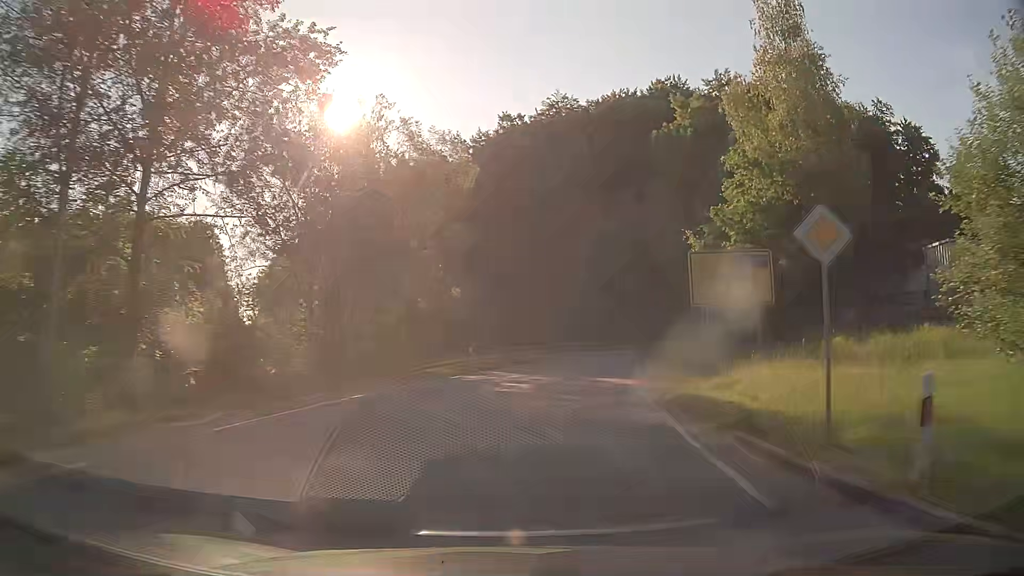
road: tertiary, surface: asphalt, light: Day
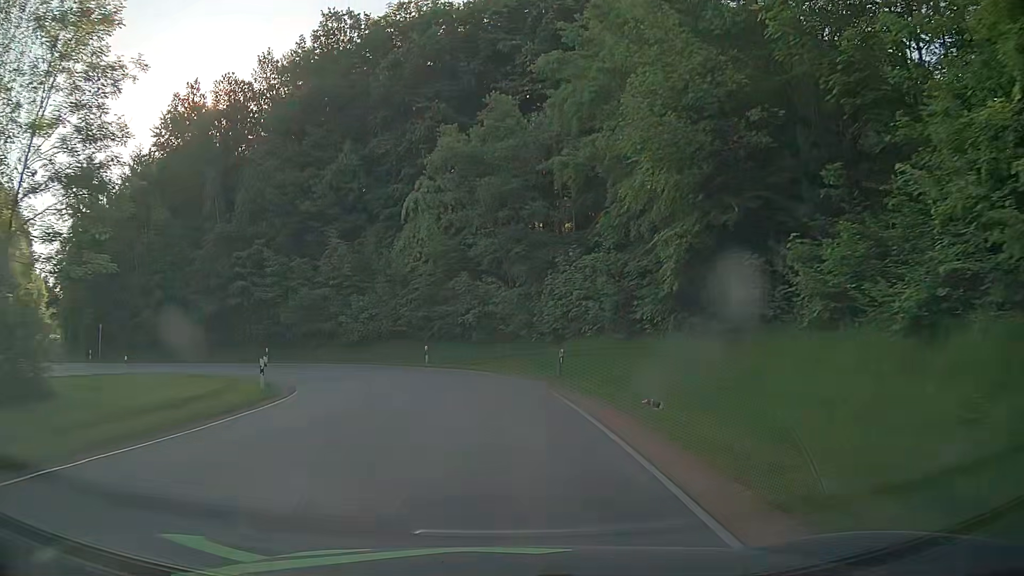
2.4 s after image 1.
(+3.8, +29.6) m; +13°
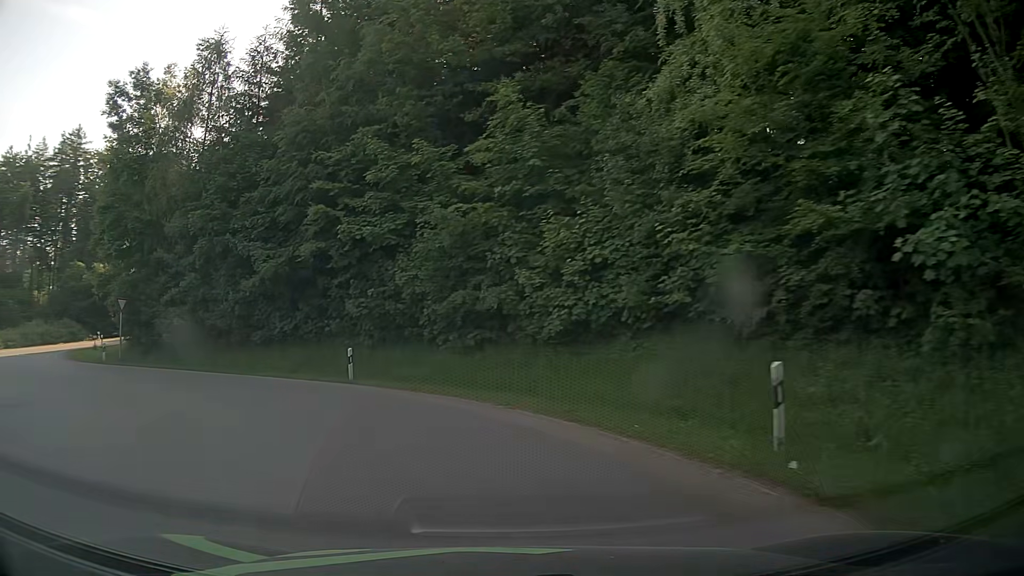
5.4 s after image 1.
(-3.4, +28.8) m; -24°
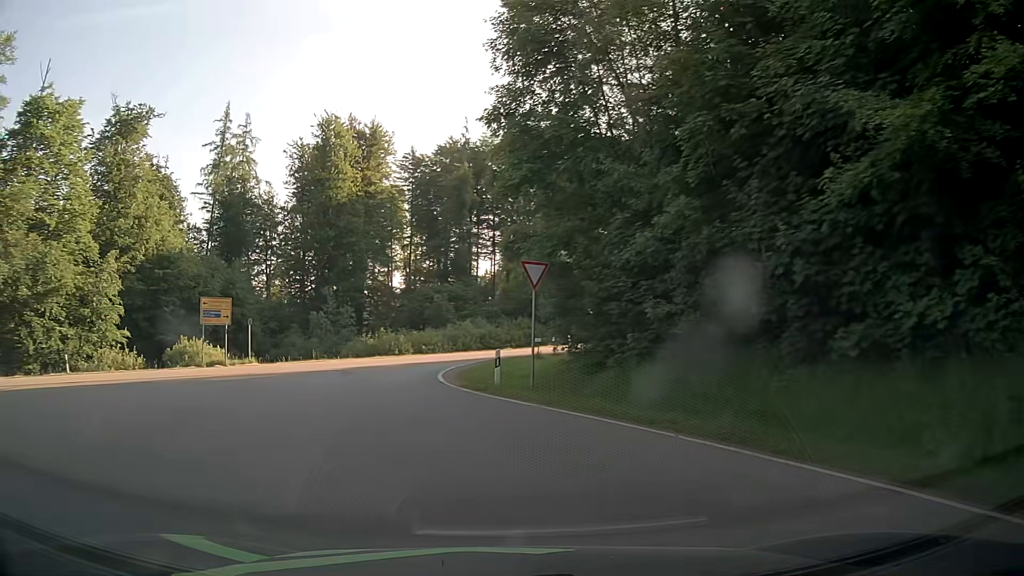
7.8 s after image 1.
(-6.8, +16.5) m; -45°
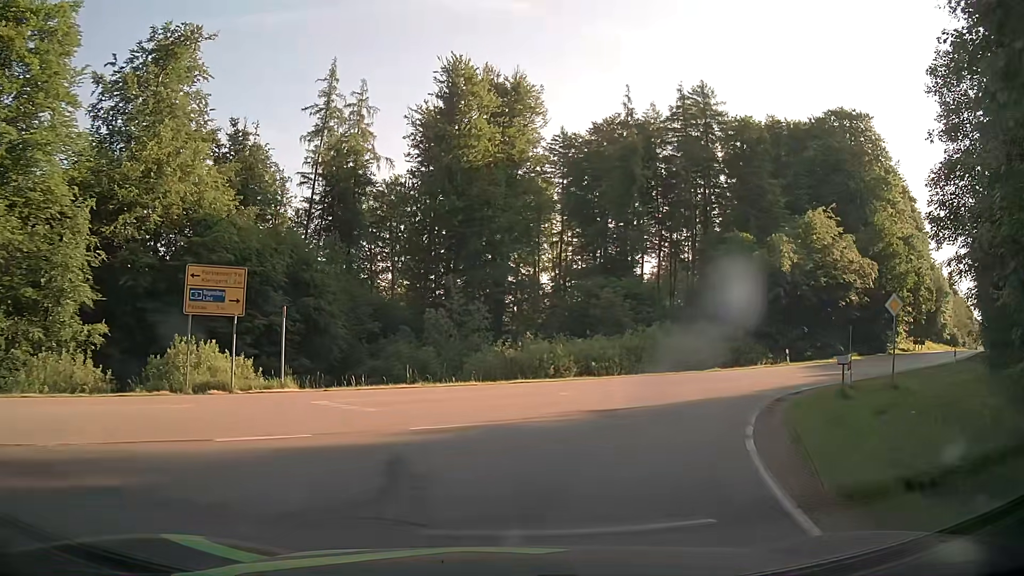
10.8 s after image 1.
(-3.1, +18.4) m; -12°
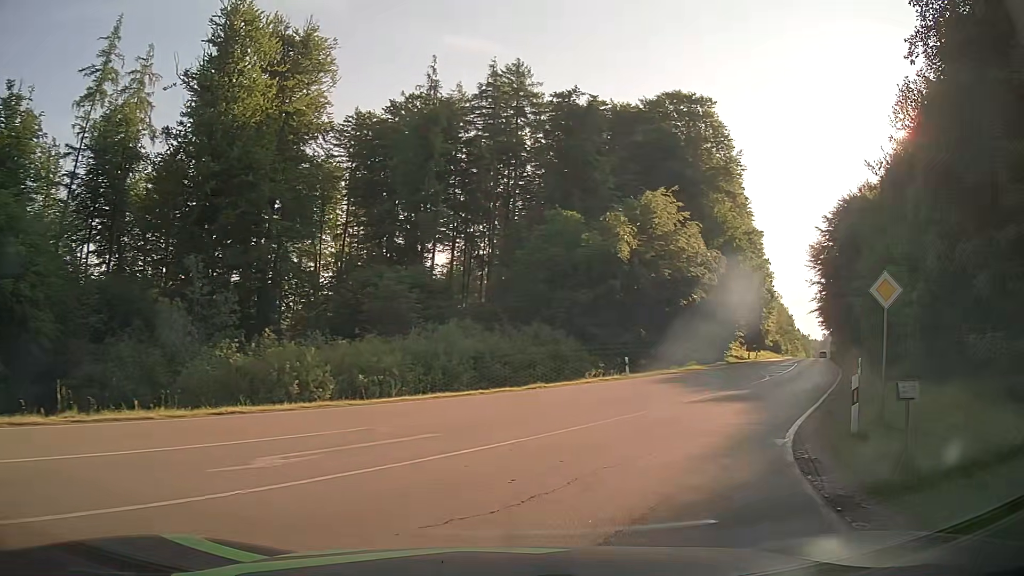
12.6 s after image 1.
(+1.4, +10.8) m; +18°
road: secondary
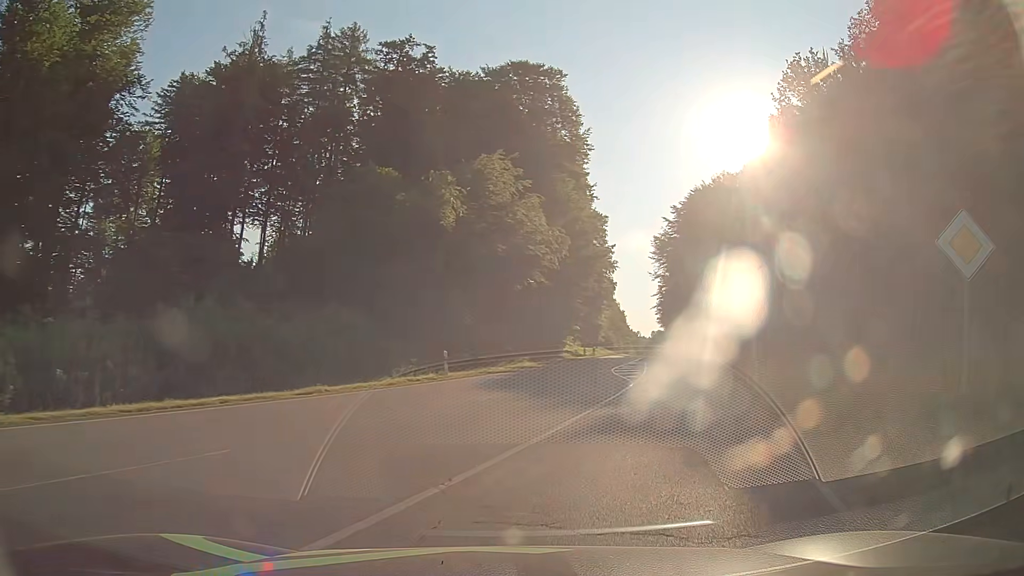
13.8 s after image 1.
(+1.0, +8.0) m; +14°
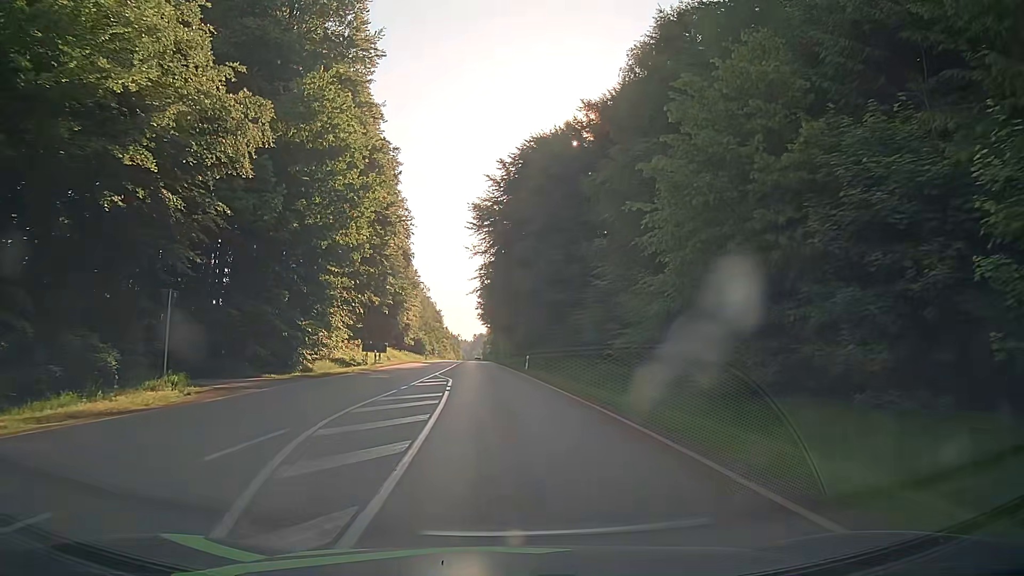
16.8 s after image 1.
(+6.1, +26.5) m; +16°
(0, +10) (0, +20) (-1, +30) (-1, +40) (-2, +50) (-2, +60) (-3, +70) (-3, +80) (-4, +90) (-4, +100) m
